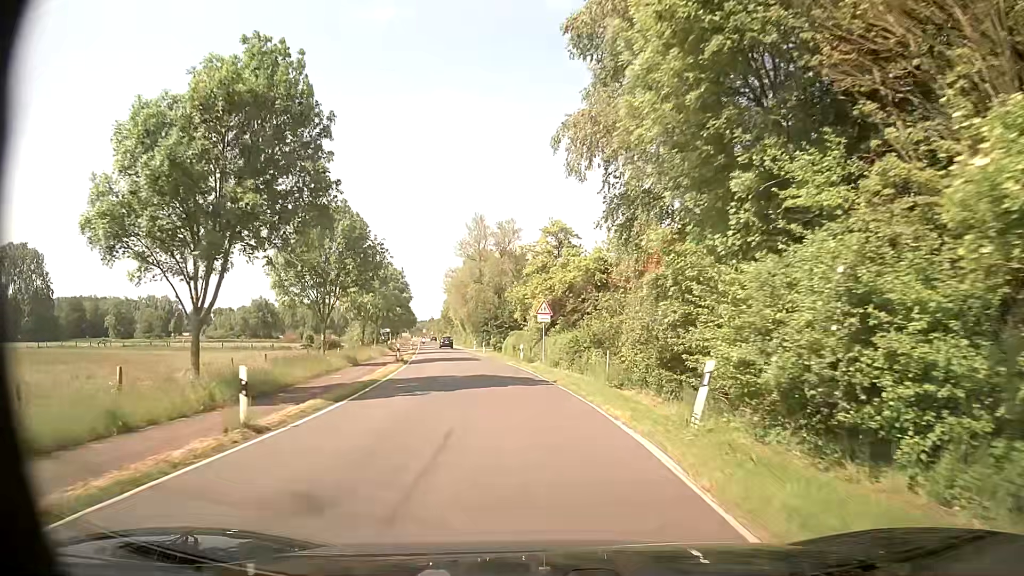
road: secondary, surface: asphalt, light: Day
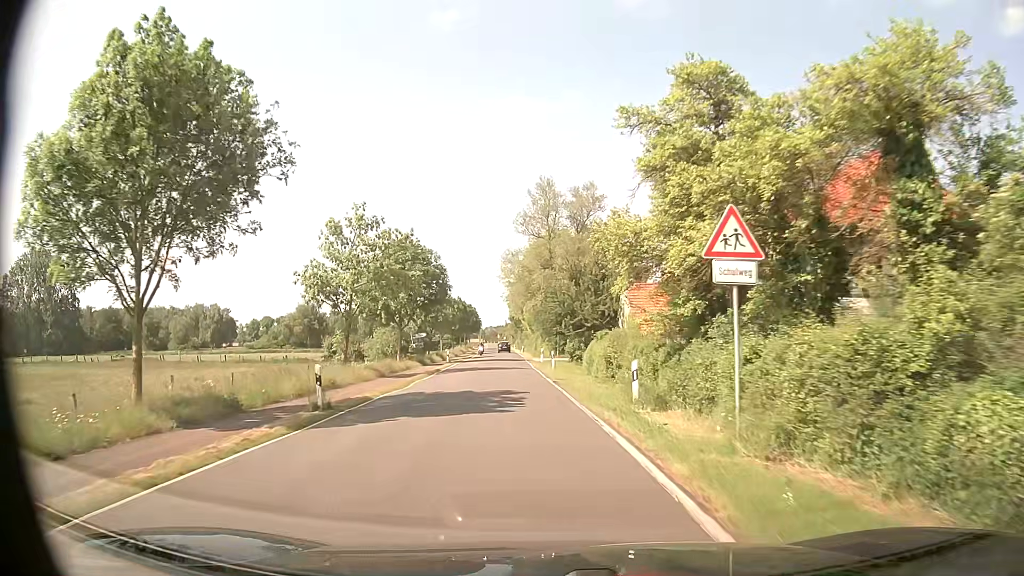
(-1.3, +23.9) m; -7°
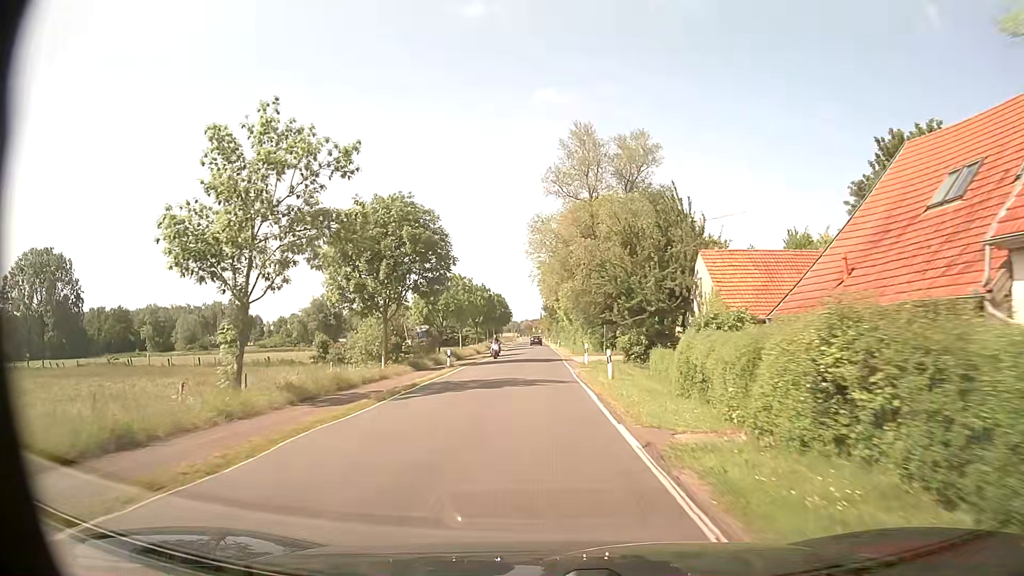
(-0.4, +15.8) m; -3°
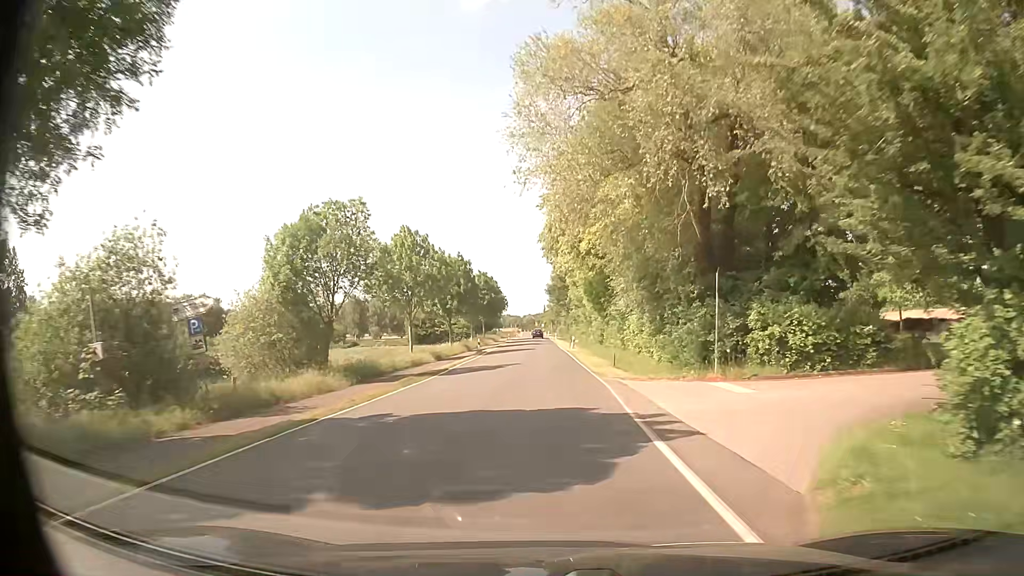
(-0.4, +31.8) m; 0°
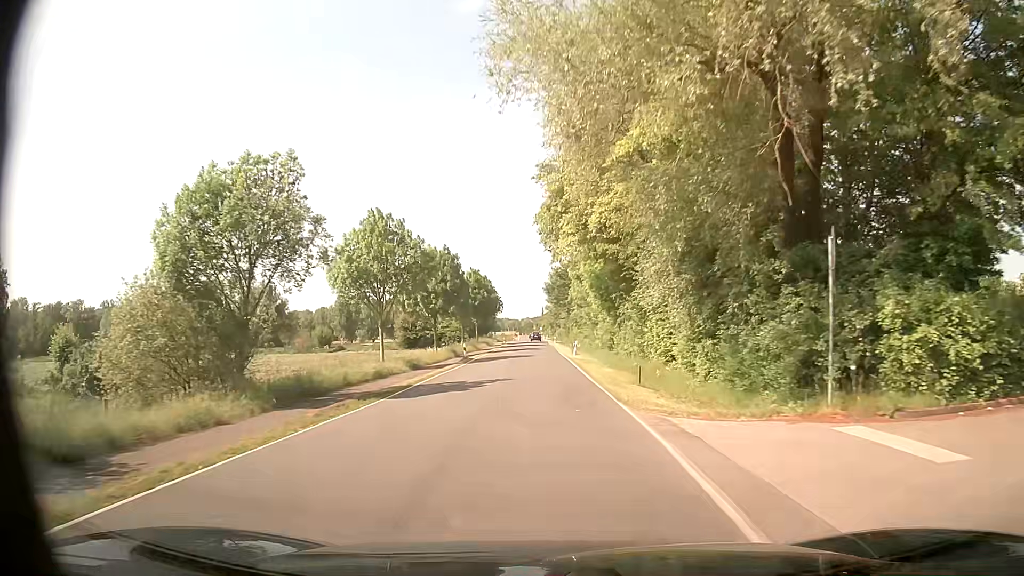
(0.0, +8.0) m; 0°
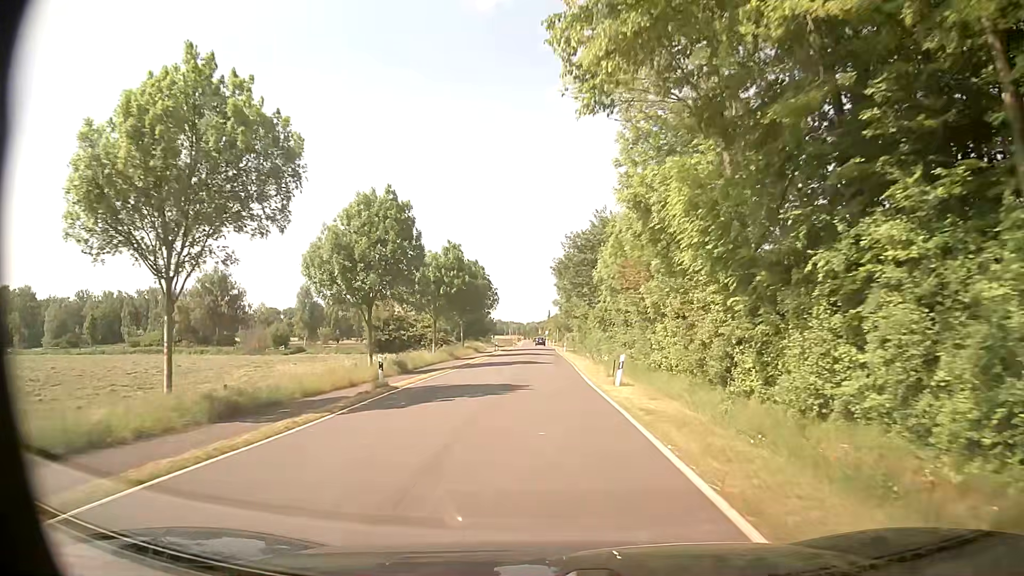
(-0.1, +23.9) m; 0°
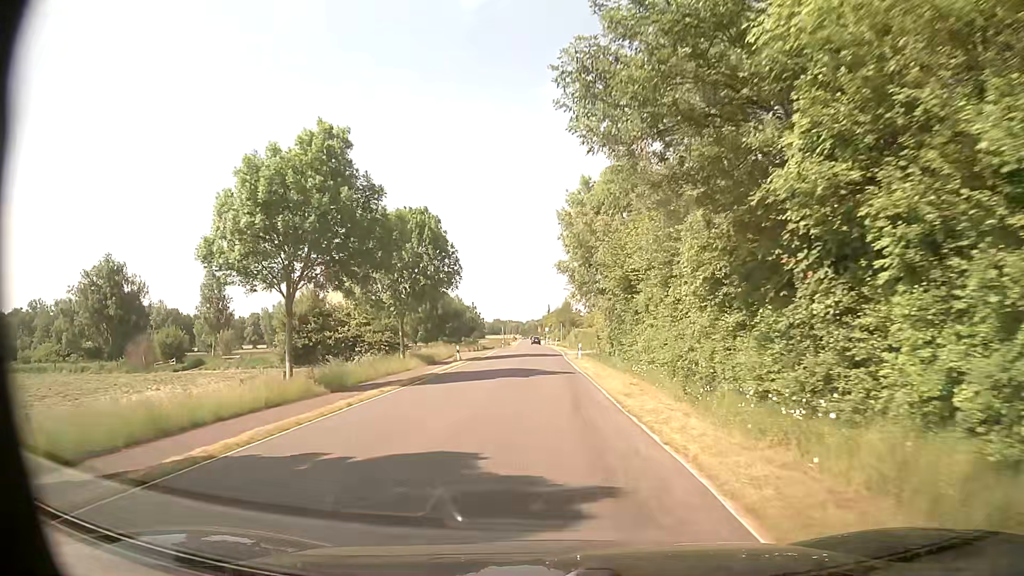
(-0.1, +31.8) m; -1°
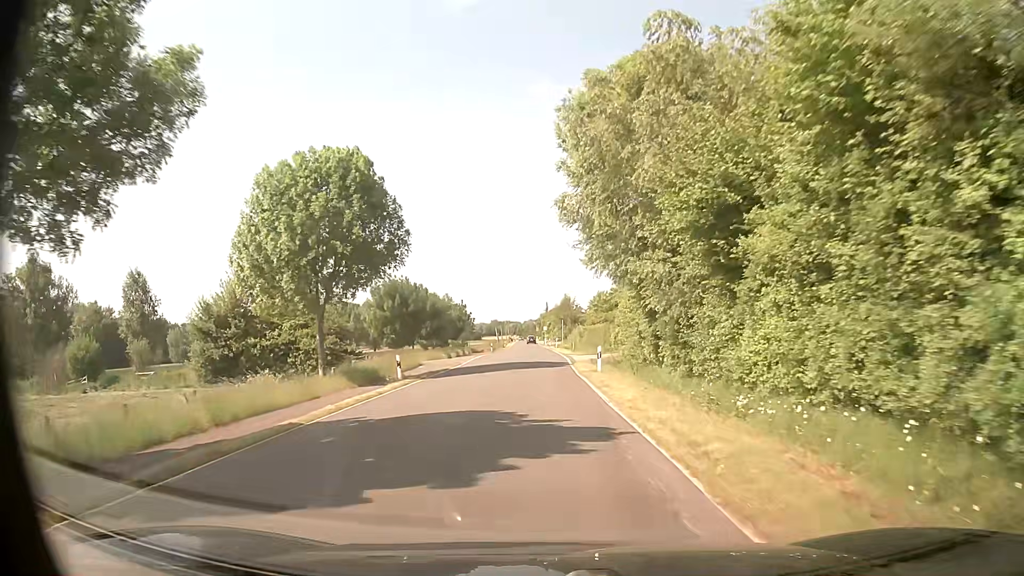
(+0.1, +15.9) m; 0°
(0, +10) (0, +20) (0, +30) (0, +40) (0, +50) (-1, +60) (-1, +70) (-1, +80) (-1, +90) (-1, +100) m
